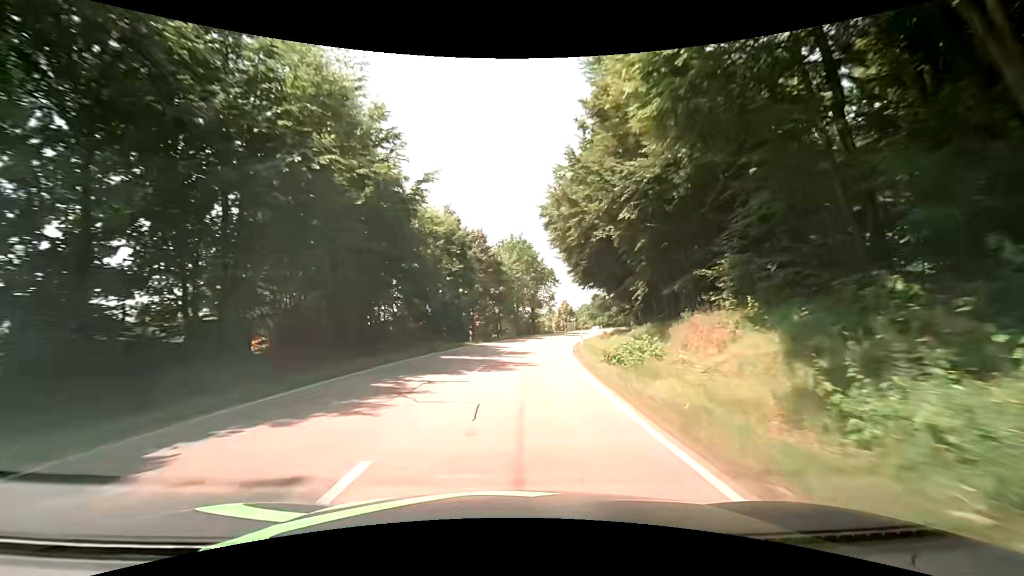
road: secondary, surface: asphalt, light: Day
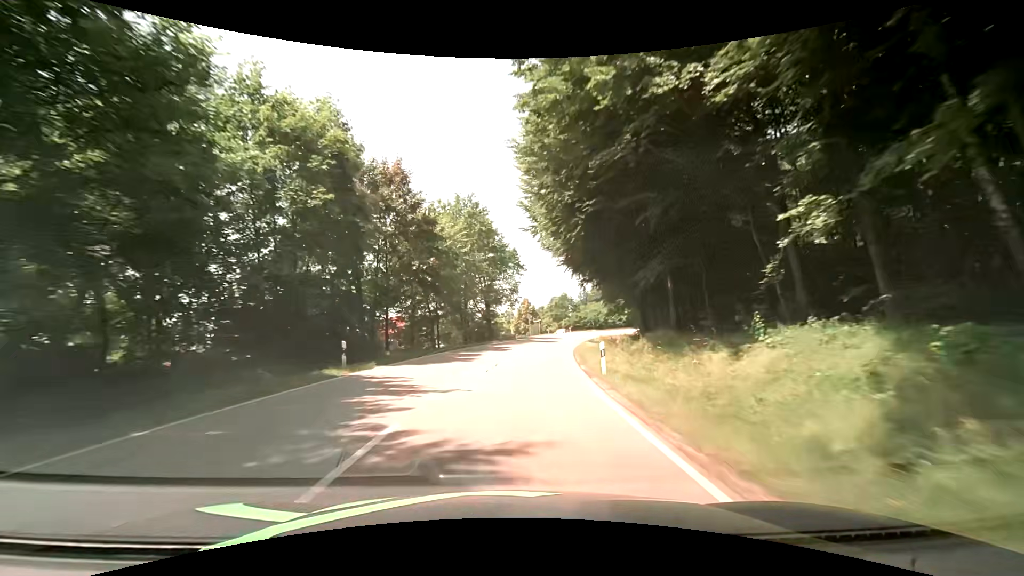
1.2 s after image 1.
(+0.9, +21.6) m; +4°
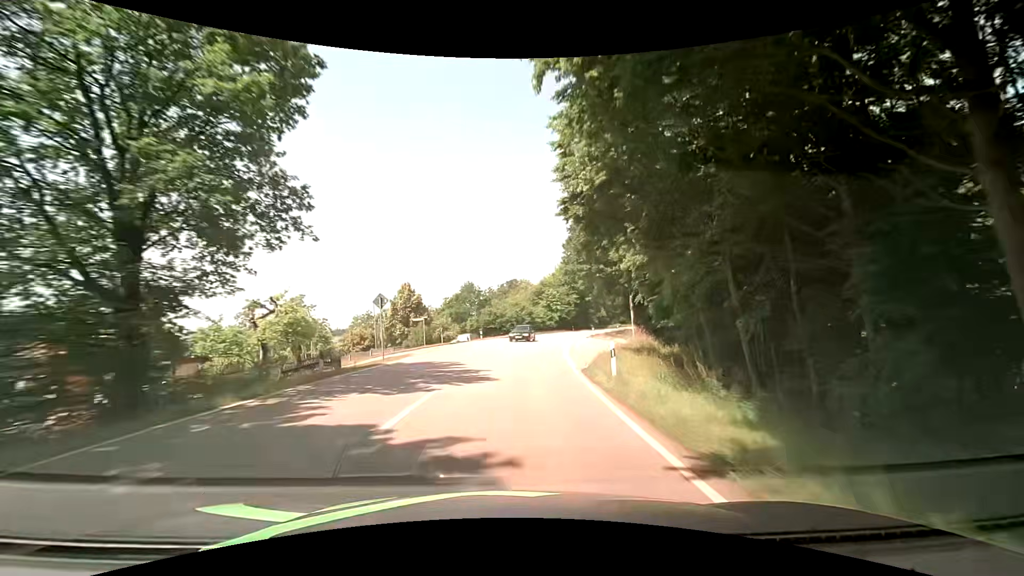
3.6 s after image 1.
(+5.0, +43.3) m; +13°
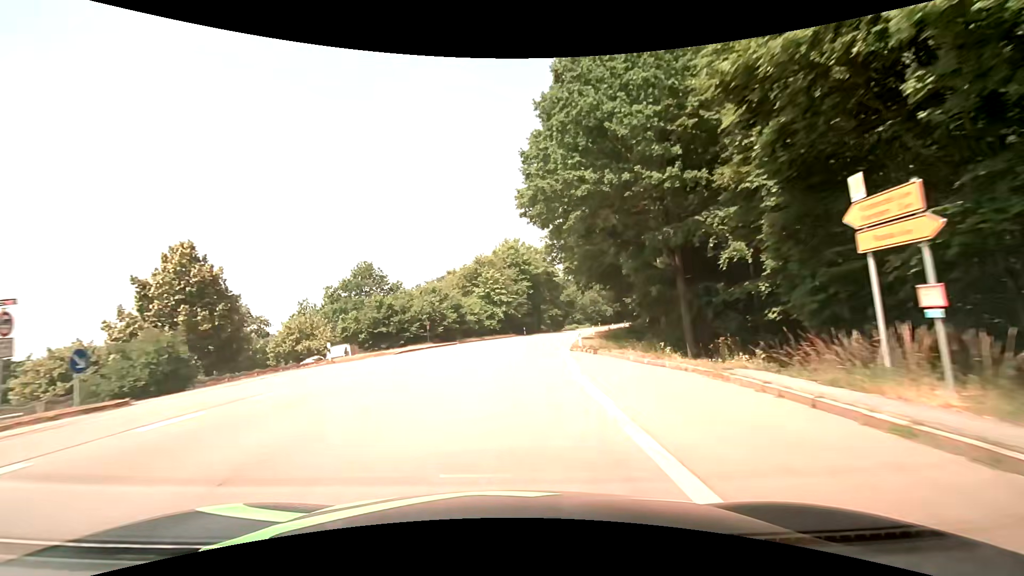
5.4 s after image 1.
(+2.3, +32.7) m; +7°
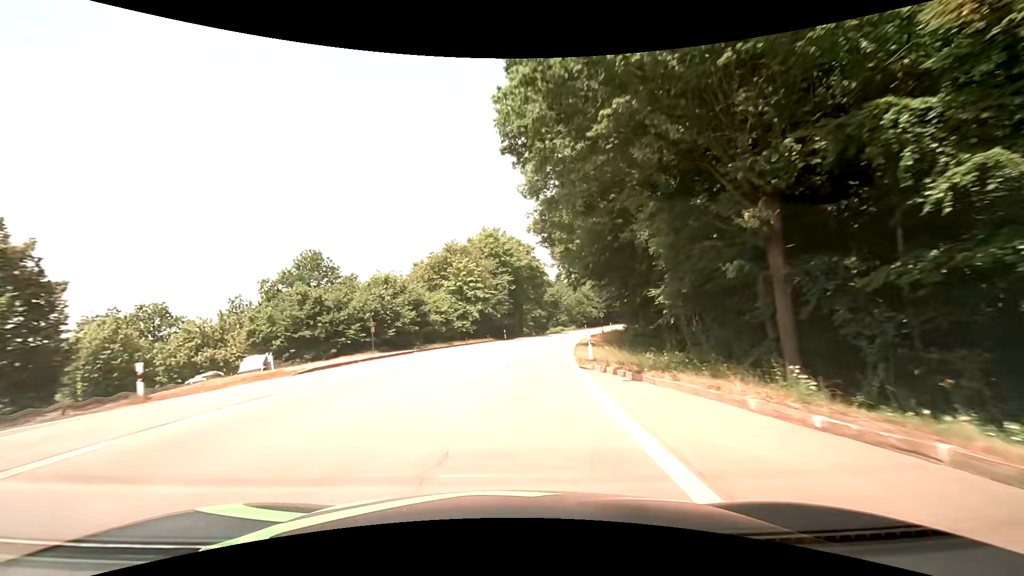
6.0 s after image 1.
(+0.2, +10.8) m; +2°
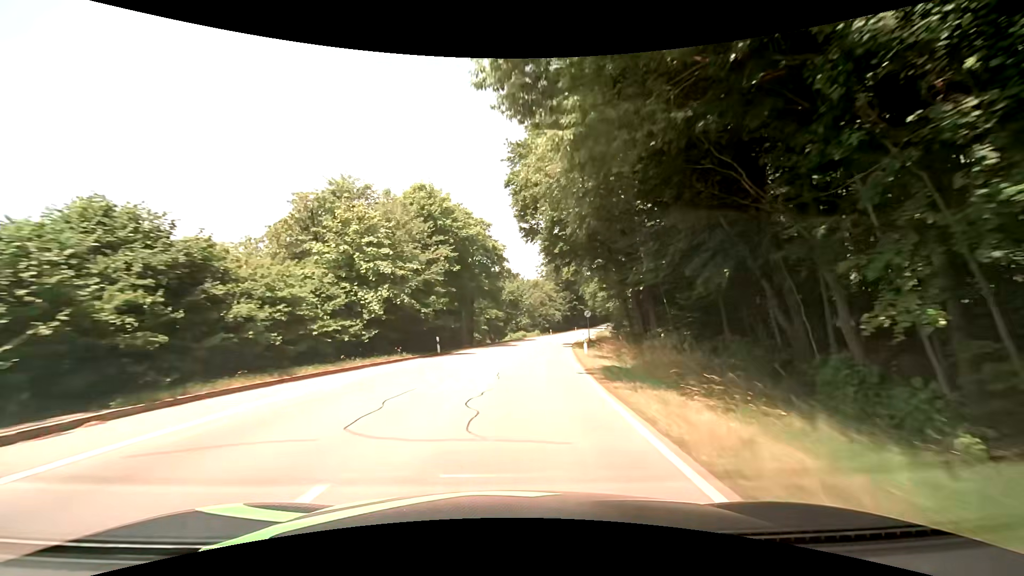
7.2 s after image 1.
(+1.0, +21.2) m; +5°
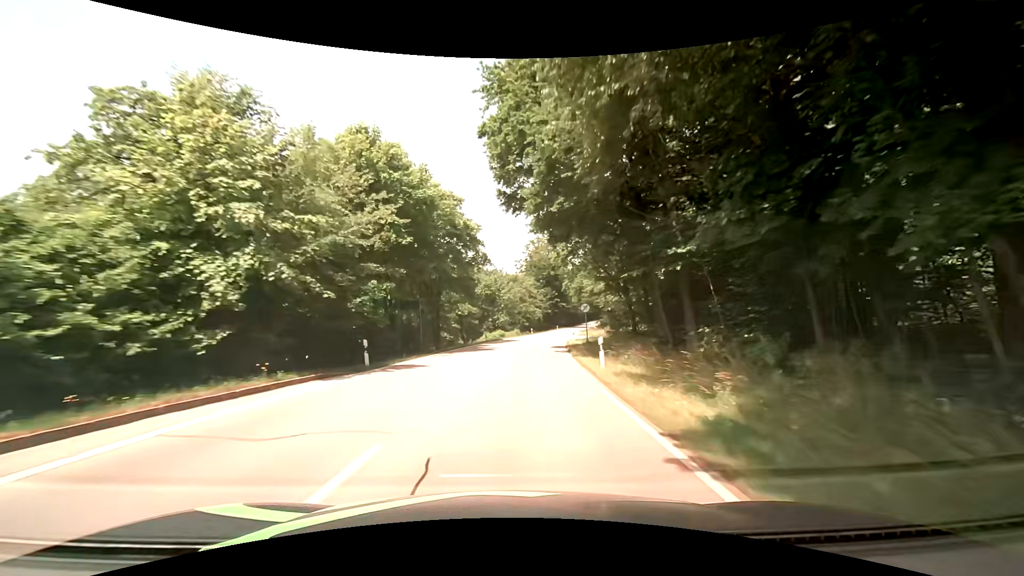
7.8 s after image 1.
(+0.3, +10.5) m; +3°
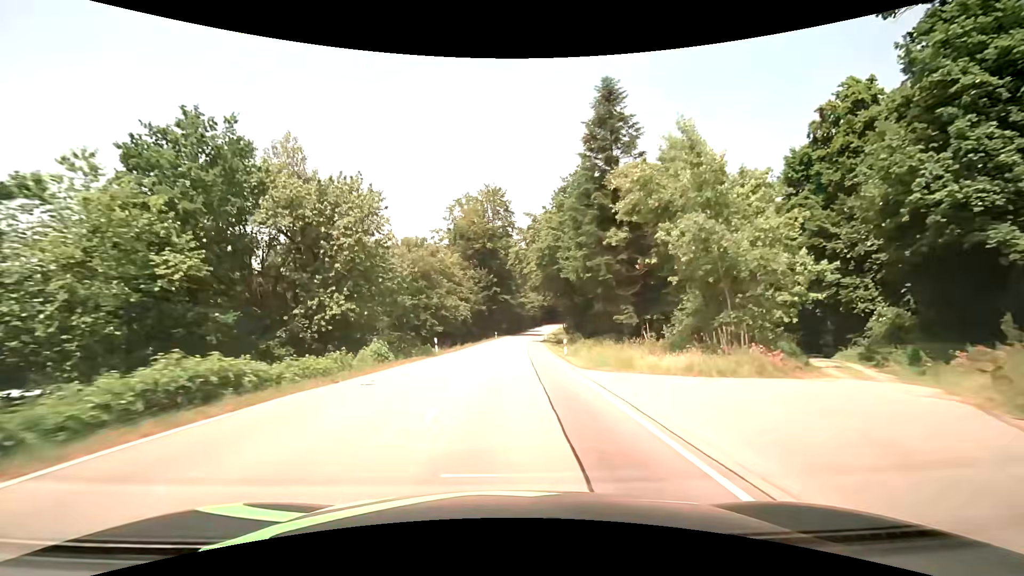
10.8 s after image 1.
(+4.3, +53.5) m; +8°
(0, +10) (0, +20) (+1, +30) (+1, +40) (+2, +50) (+3, +60) (+3, +70) (+4, +80) (+5, +90) (+7, +100) m
